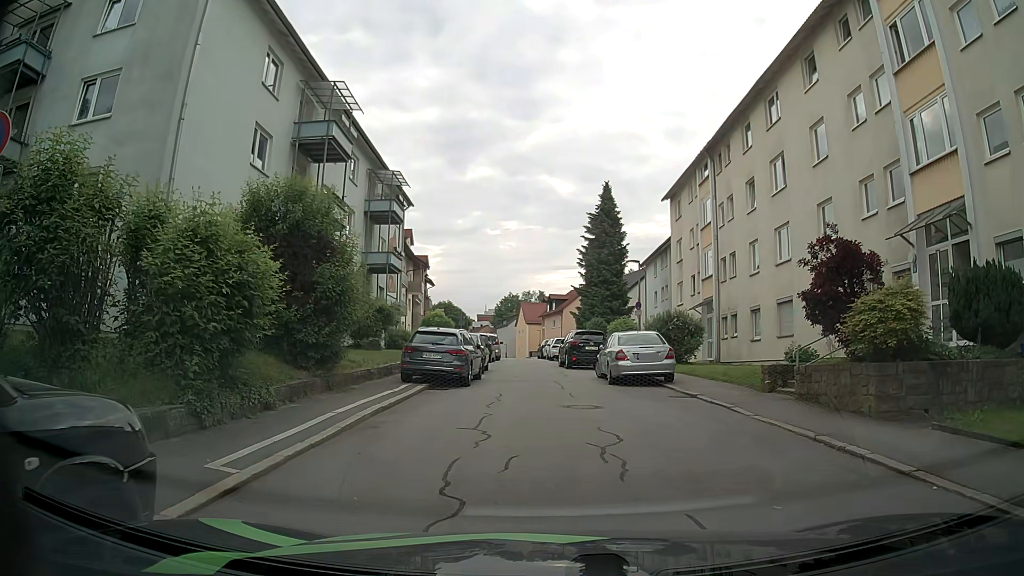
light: Day
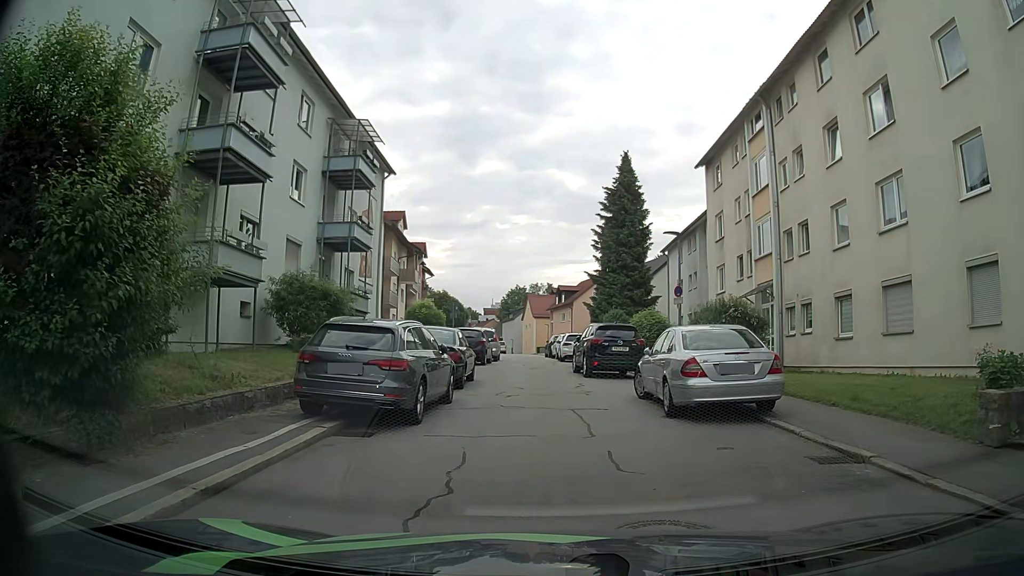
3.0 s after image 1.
(-0.2, +7.9) m; -3°
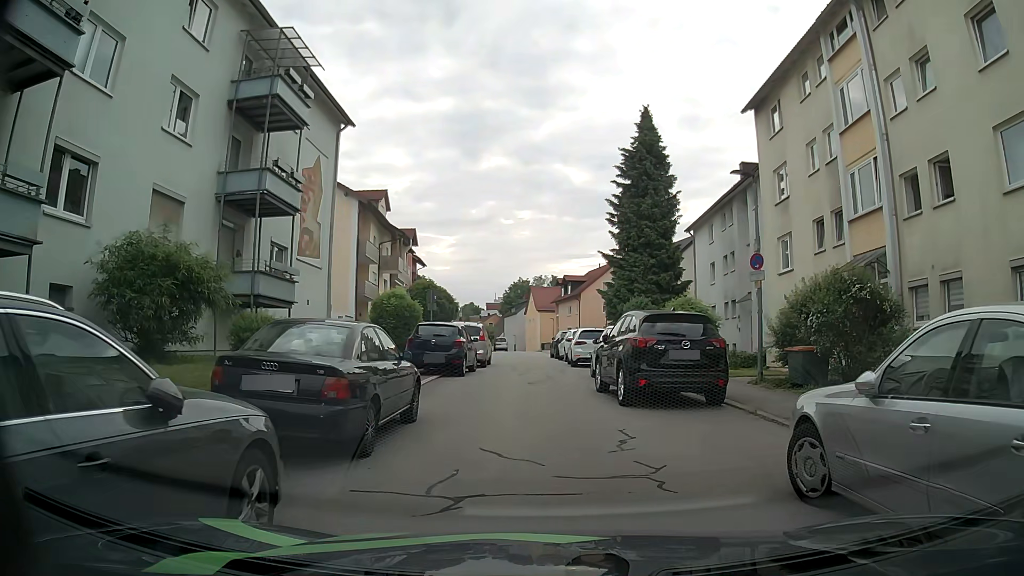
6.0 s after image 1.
(+0.1, +8.8) m; +2°
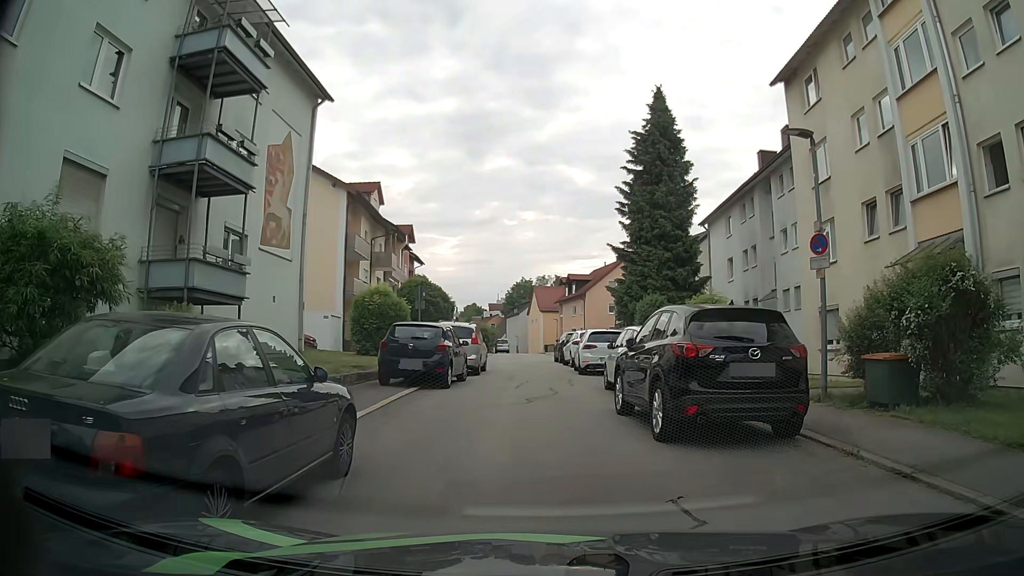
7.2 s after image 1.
(-0.1, +3.6) m; -2°
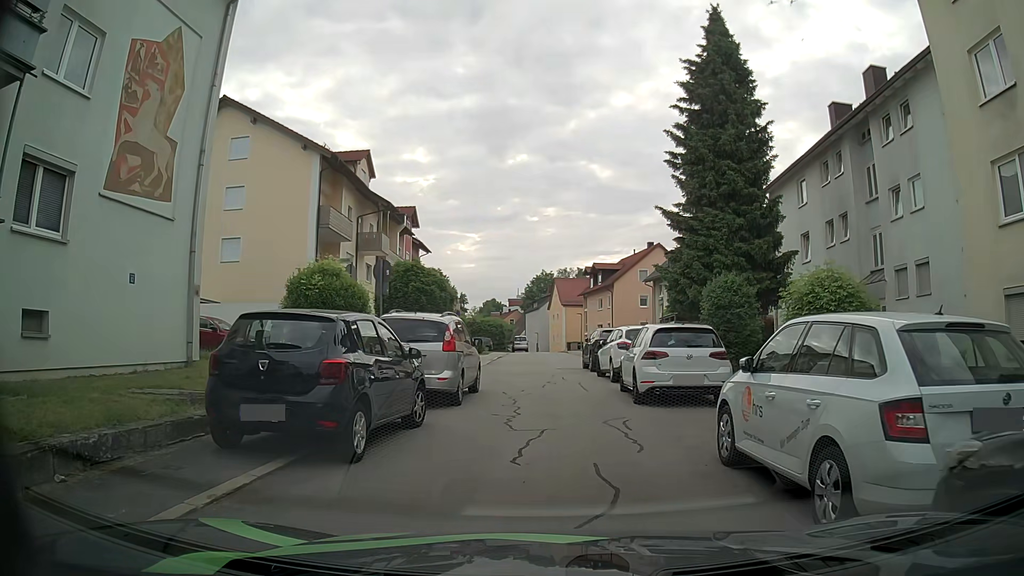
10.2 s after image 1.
(0.0, +9.2) m; 0°
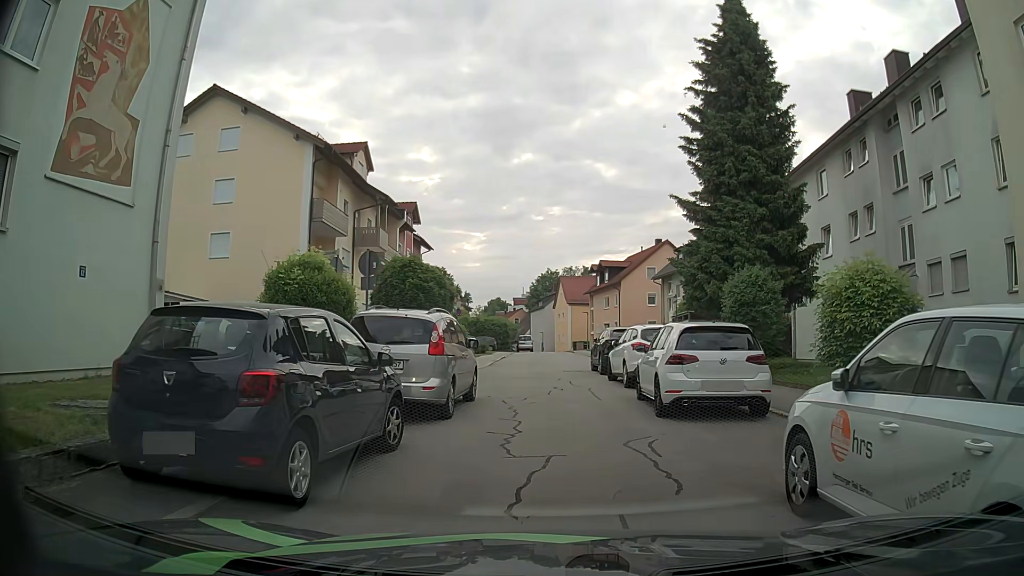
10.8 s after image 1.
(0.0, +1.9) m; -2°
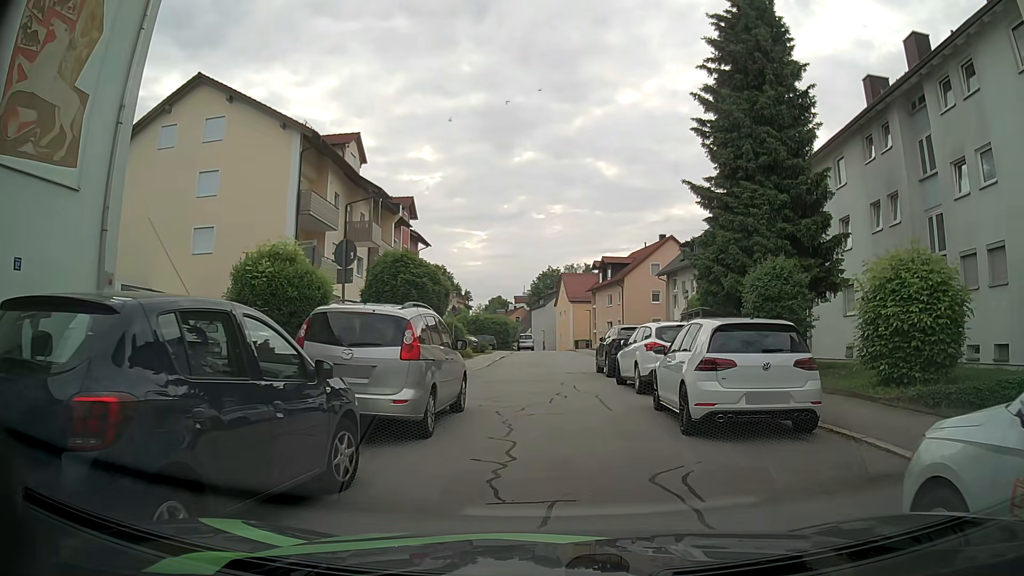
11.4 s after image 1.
(0.0, +1.9) m; 0°
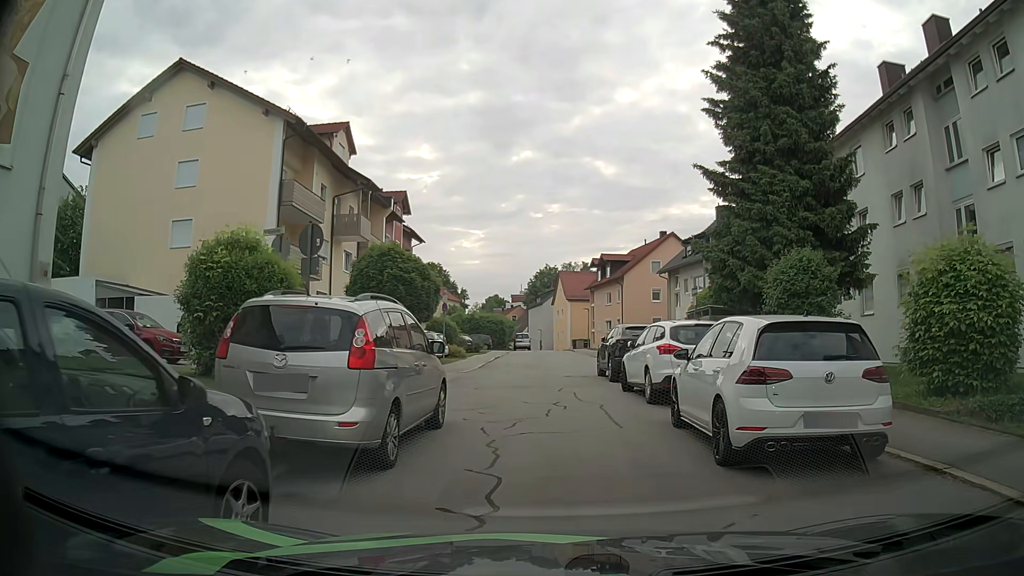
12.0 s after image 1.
(0.0, +1.9) m; 0°
